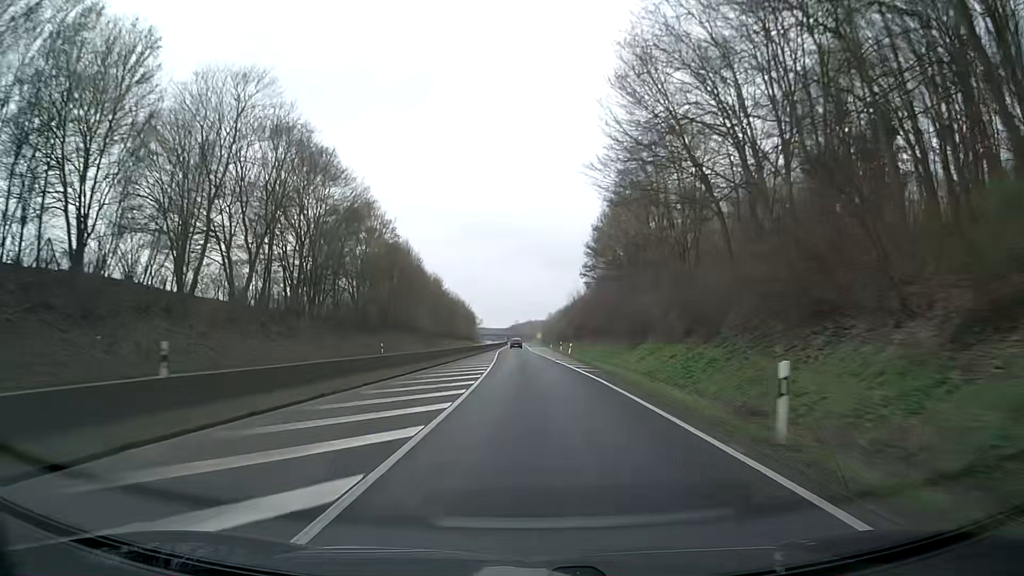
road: trunk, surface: asphalt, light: Day
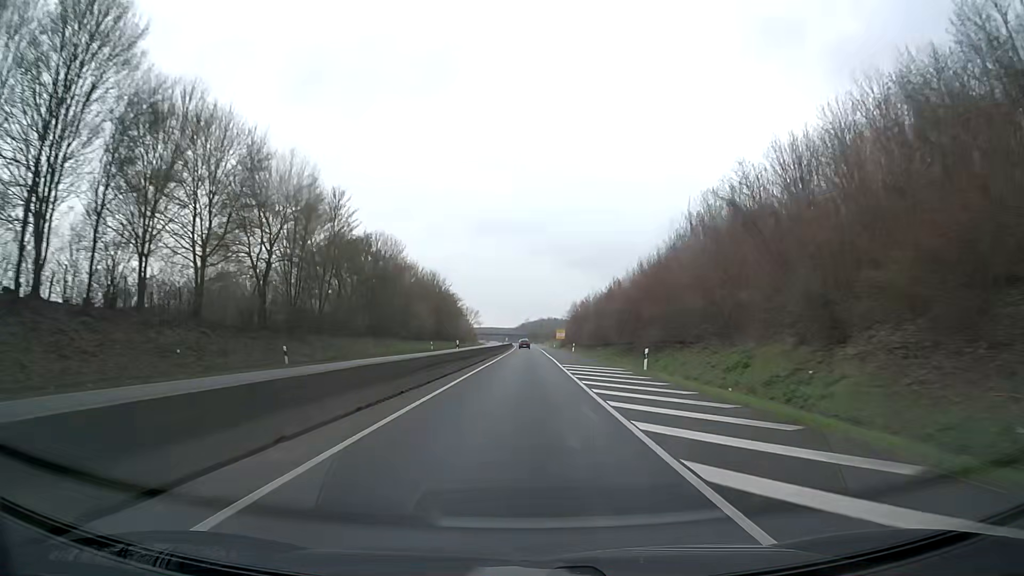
(-1.4, +79.3) m; -1°
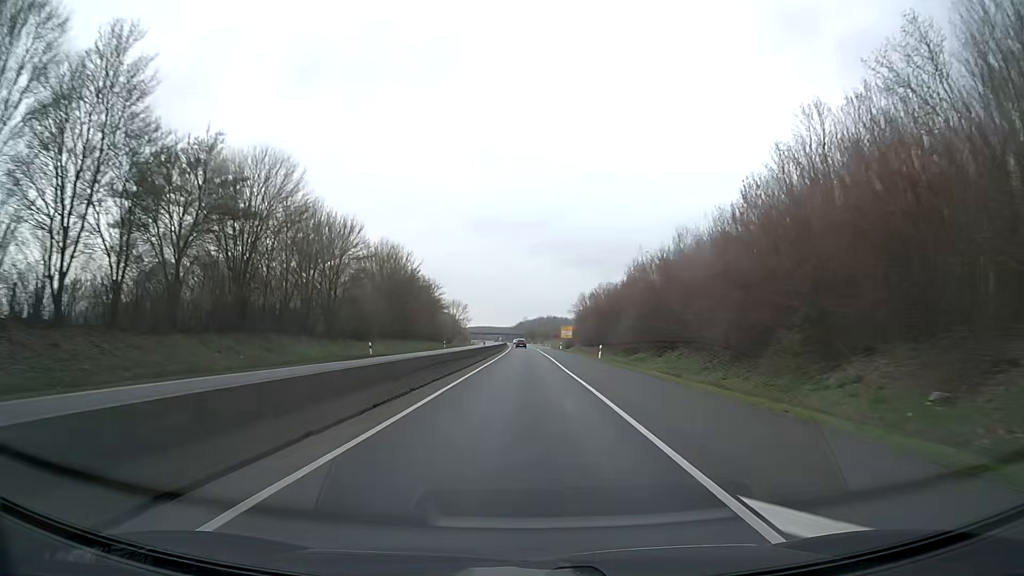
(0.0, +31.7) m; 0°
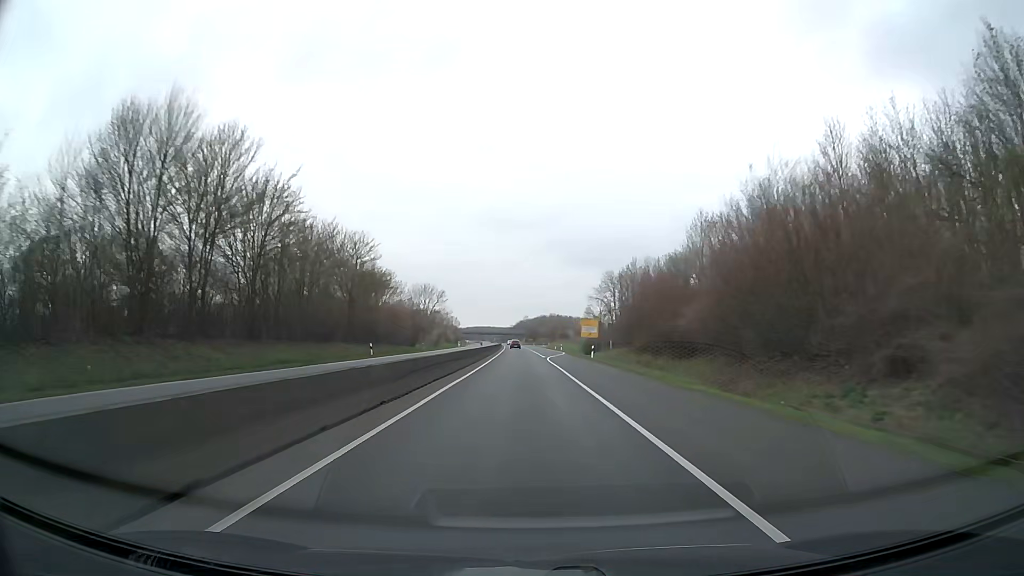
(0.0, +47.6) m; 0°
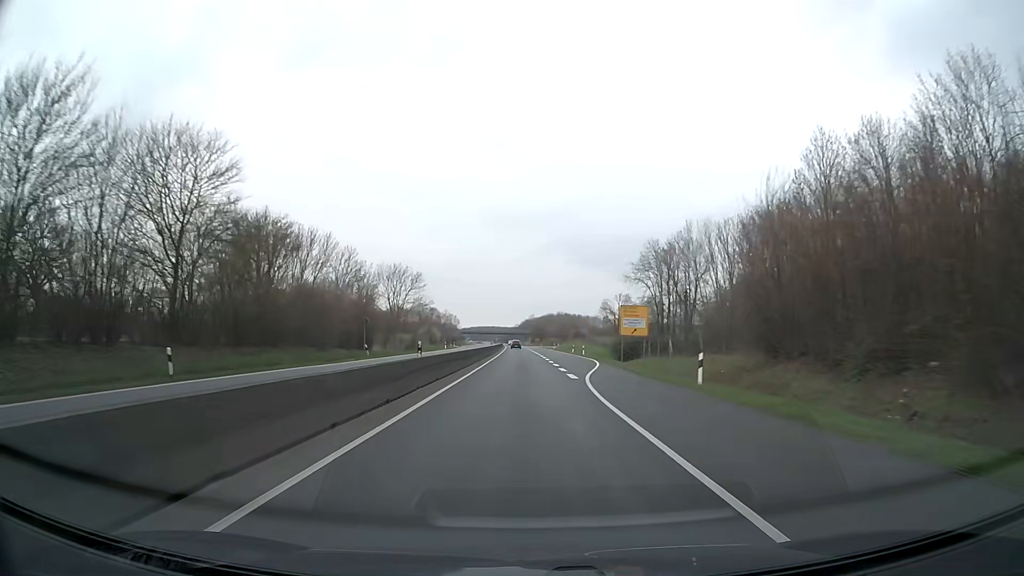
(-0.1, +31.7) m; 0°
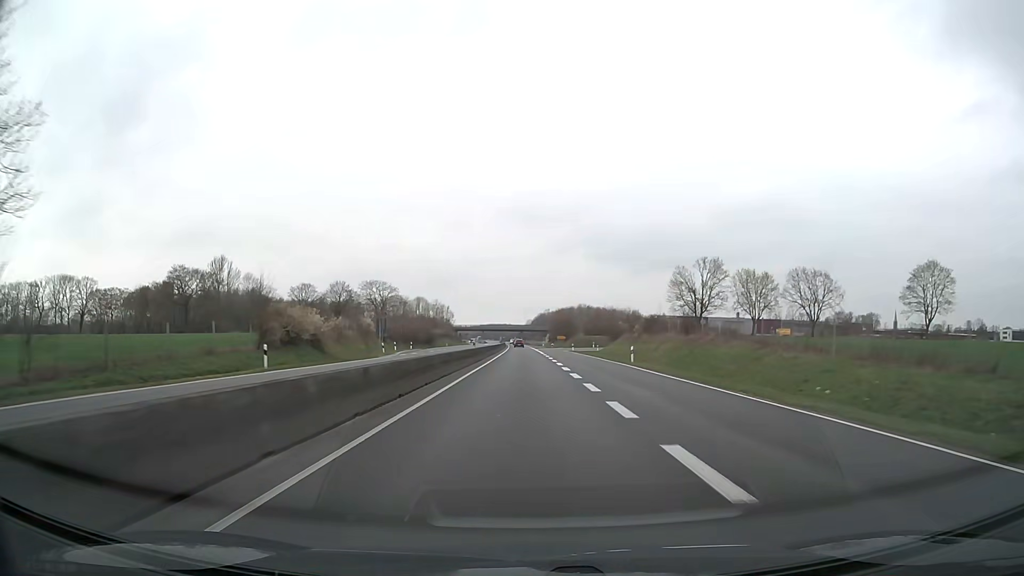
(-0.8, +79.2) m; -1°
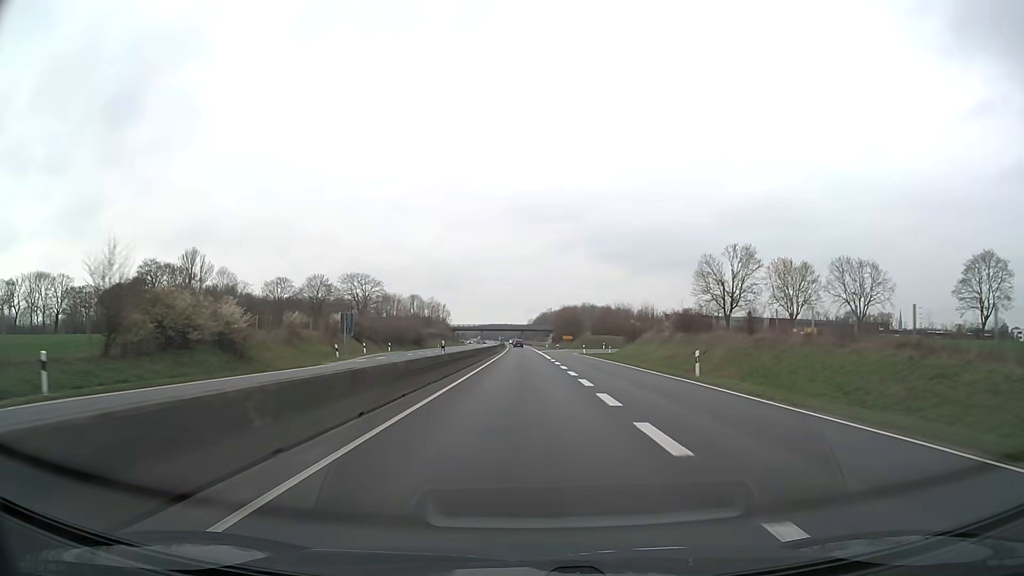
(0.0, +15.8) m; 0°
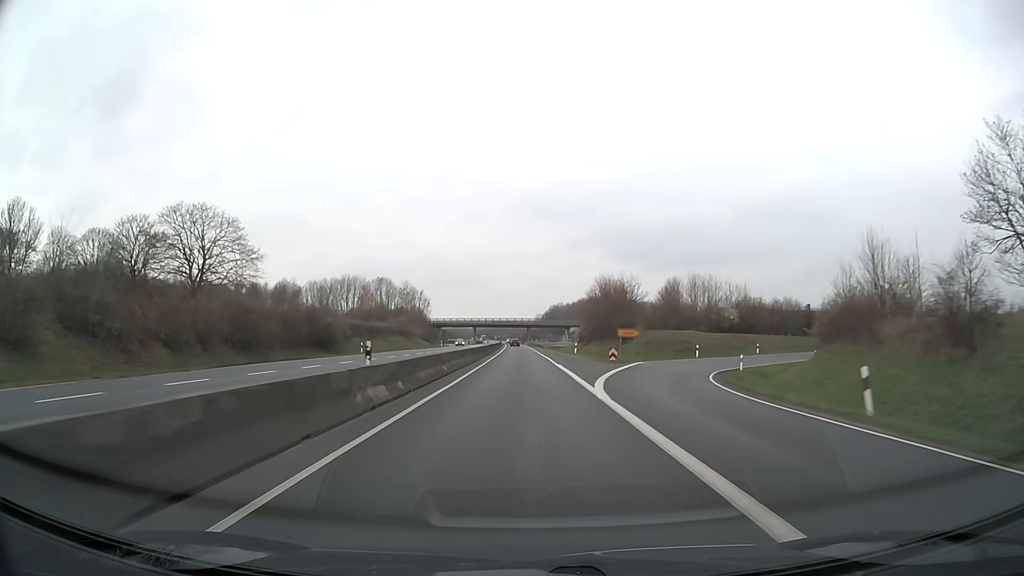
(-0.1, +63.3) m; 0°
(0, +10) (0, +20) (0, +30) (0, +40) (0, +50) (-1, +60) (-1, +70) (-1, +80) (-1, +90) (-1, +100) m
